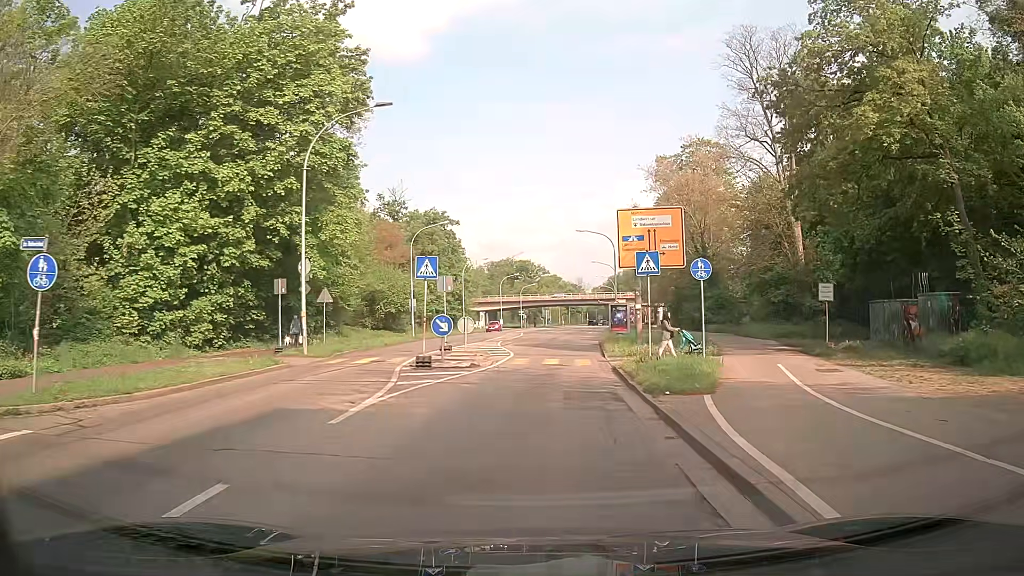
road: secondary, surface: asphalt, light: Day
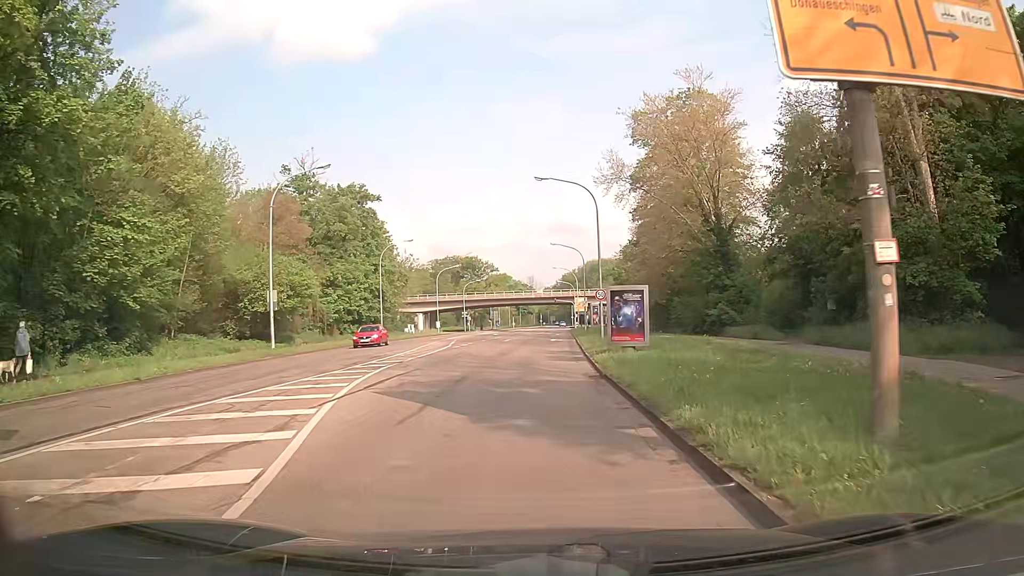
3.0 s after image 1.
(+0.8, +22.9) m; +5°
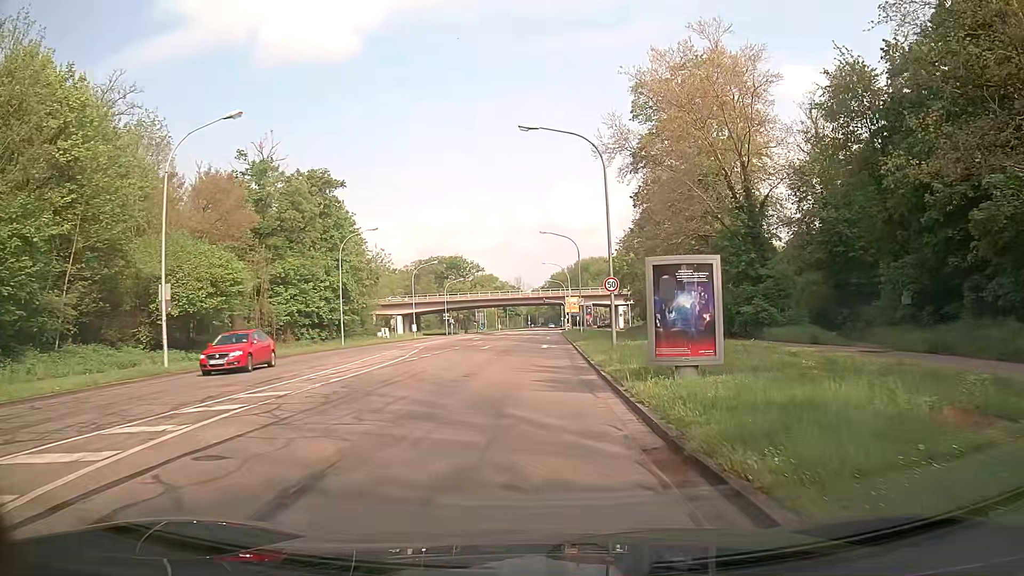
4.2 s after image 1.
(0.0, +10.4) m; 0°
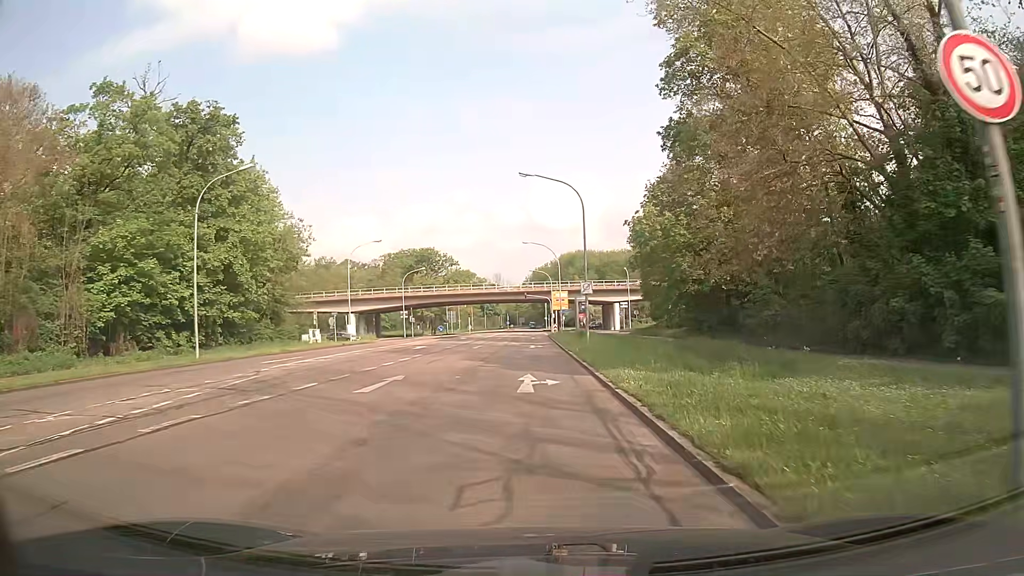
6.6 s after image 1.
(+0.4, +23.6) m; +2°
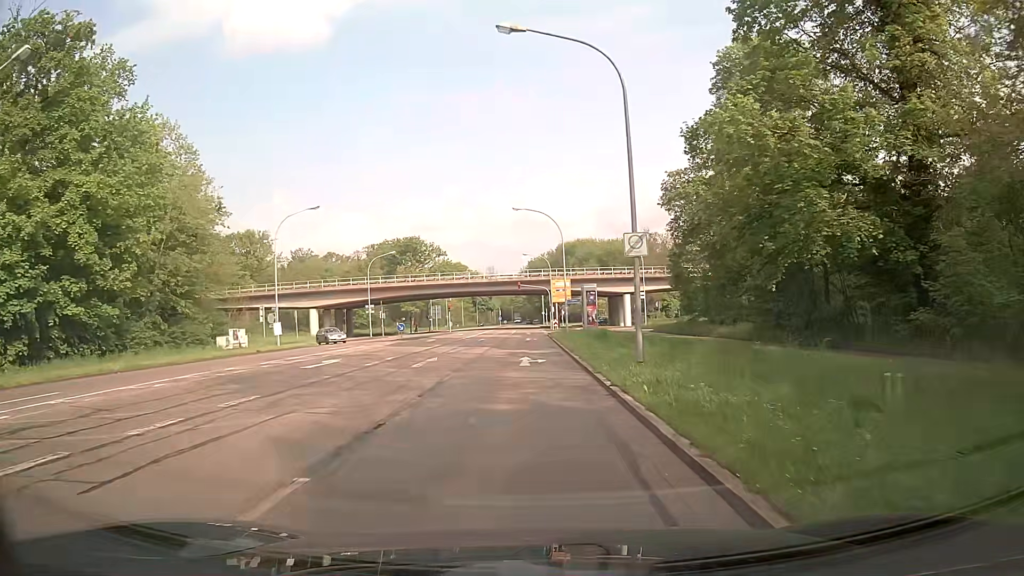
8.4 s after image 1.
(0.0, +18.3) m; 0°
